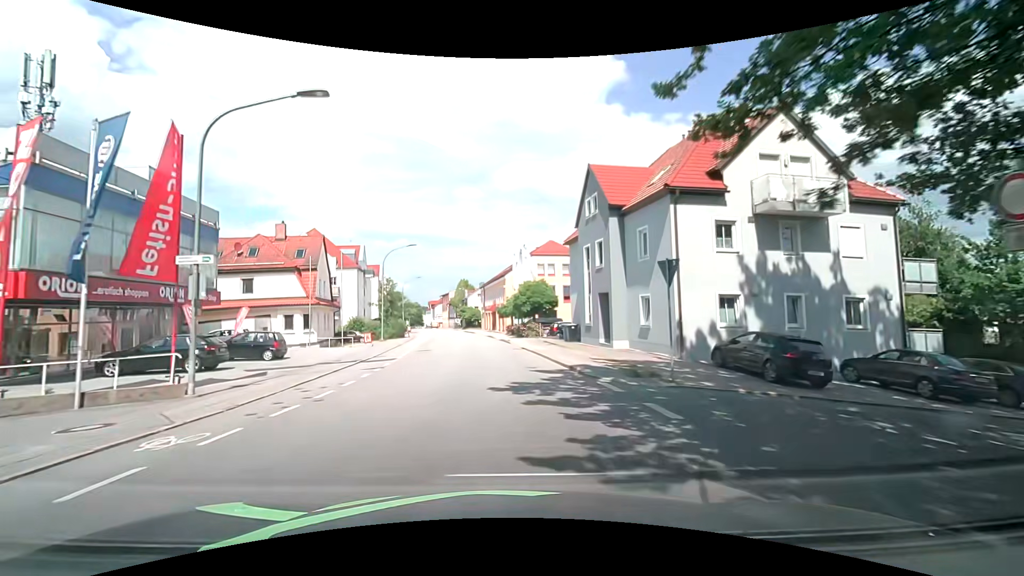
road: tertiary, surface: asphalt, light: Day
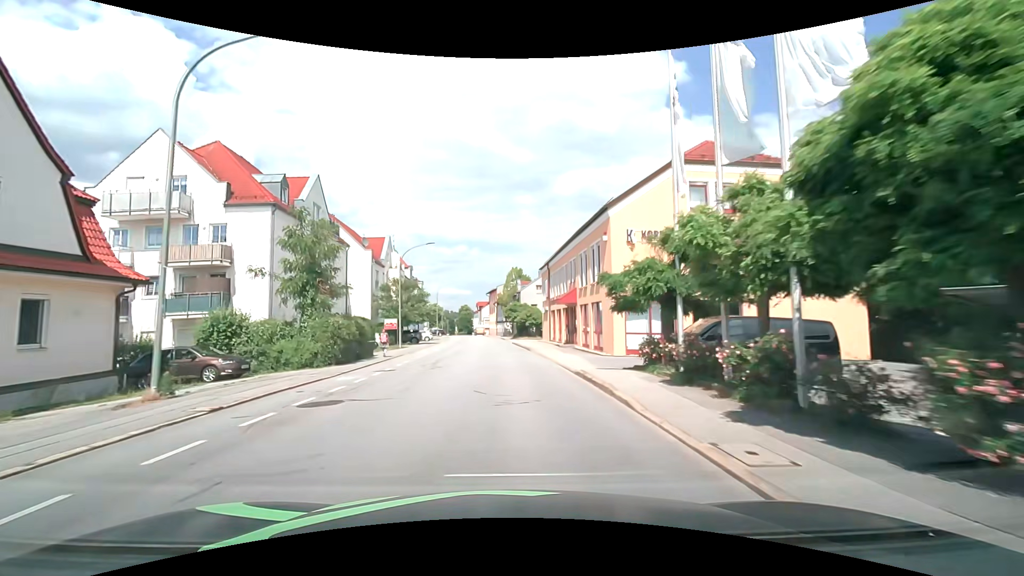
(-2.4, +35.8) m; -7°
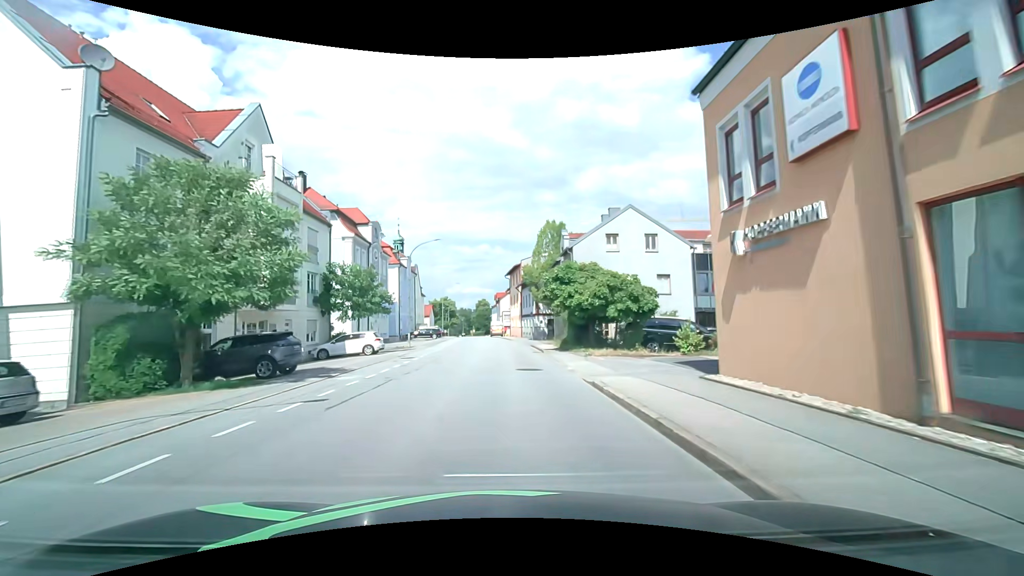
(-0.8, +37.1) m; -3°
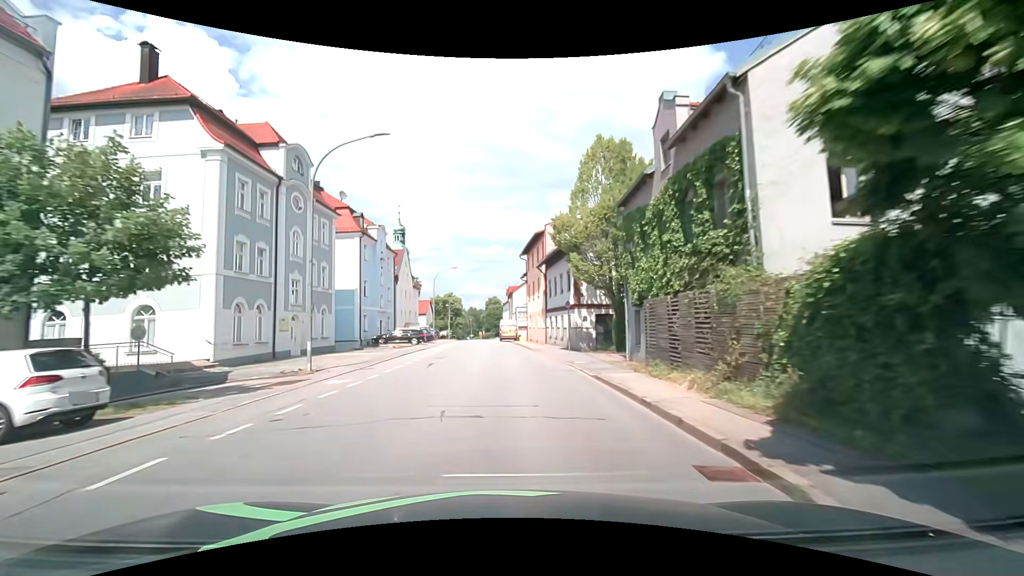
(-0.2, +22.6) m; -1°
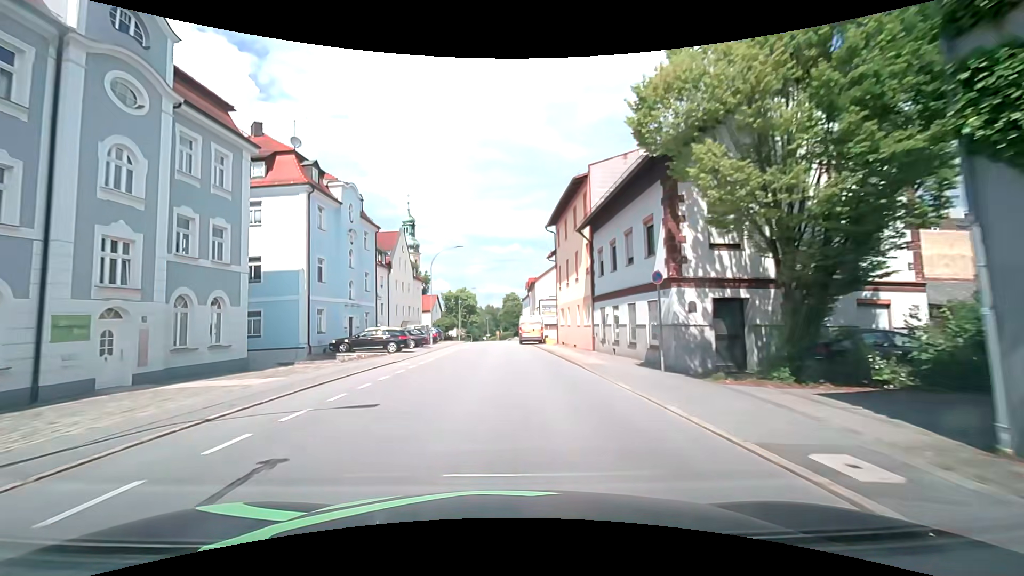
(-0.3, +15.1) m; -2°
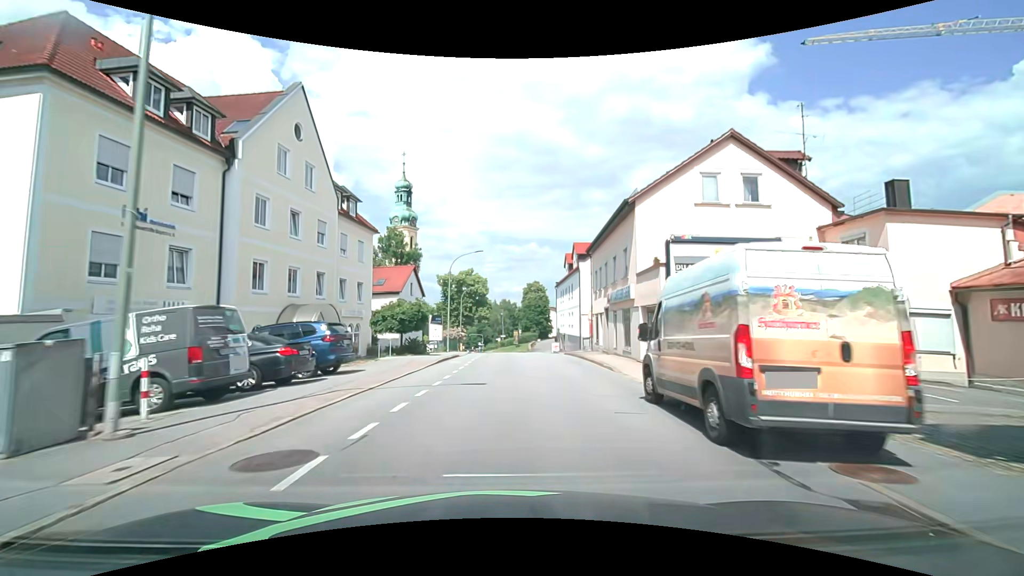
(-1.6, +38.0) m; -2°
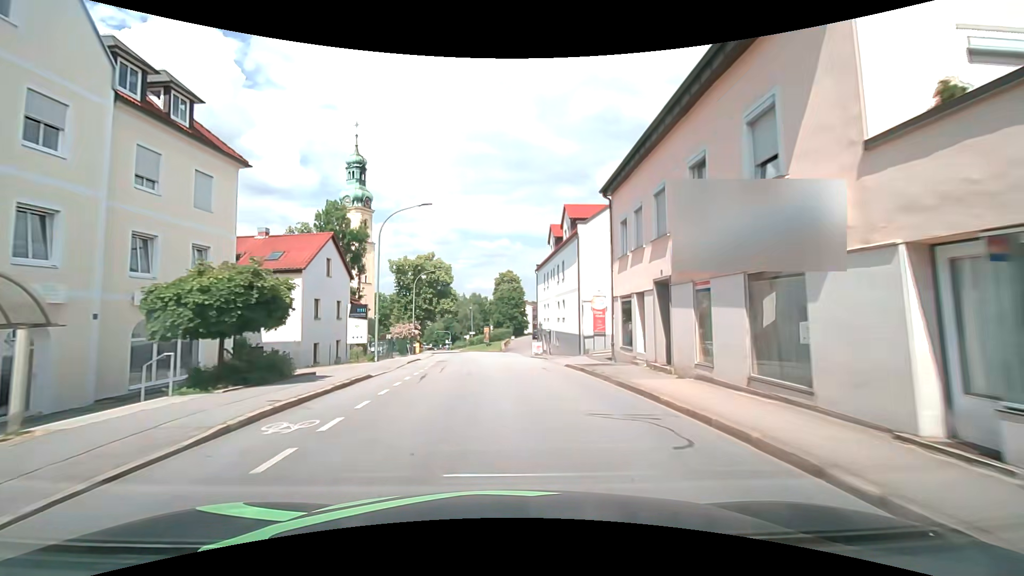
(+0.3, +15.2) m; +3°
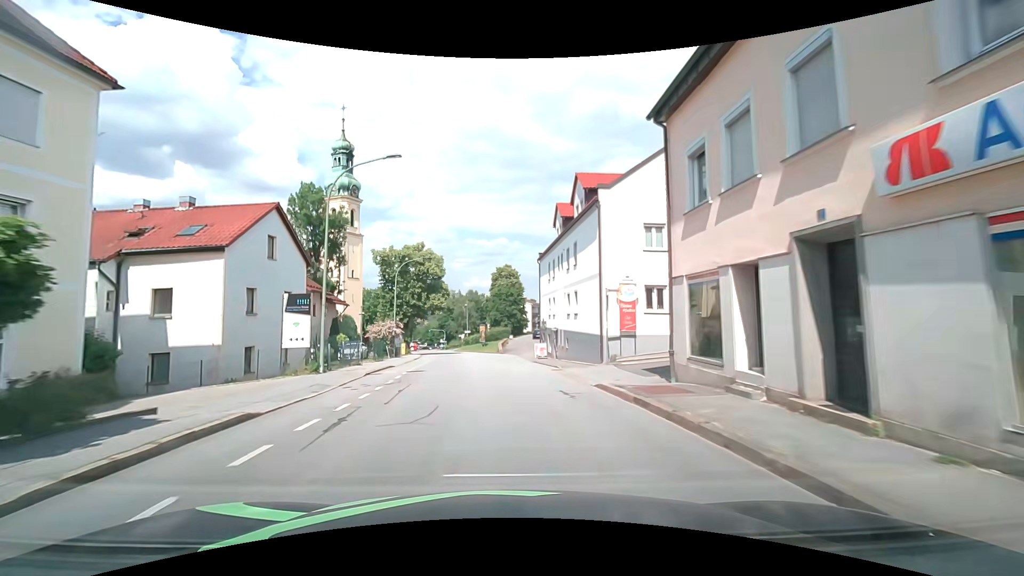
(0.0, +7.7) m; 0°
(0, +10) (0, +20) (-1, +30) (-1, +40) (-2, +50) (-3, +60) (-5, +70) (-7, +80) (-9, +89) (-12, +99) m
